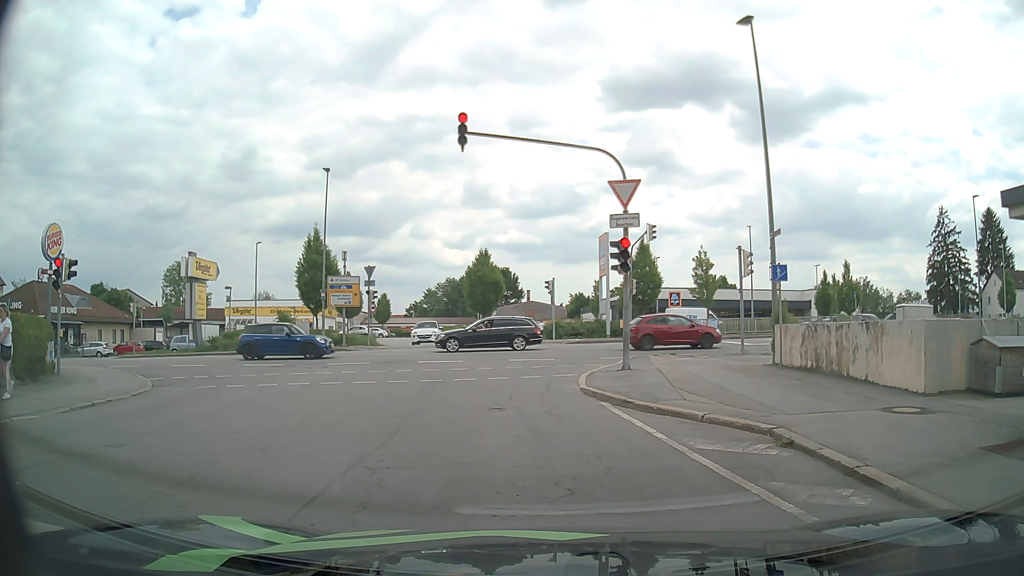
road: residential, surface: asphalt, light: Day
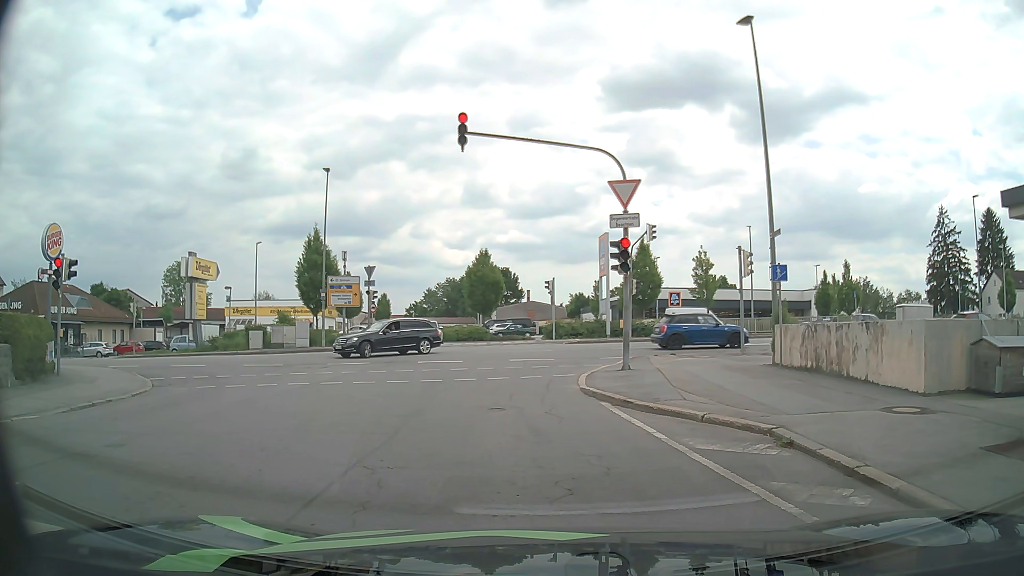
(0.0, 0.0) m; 0°
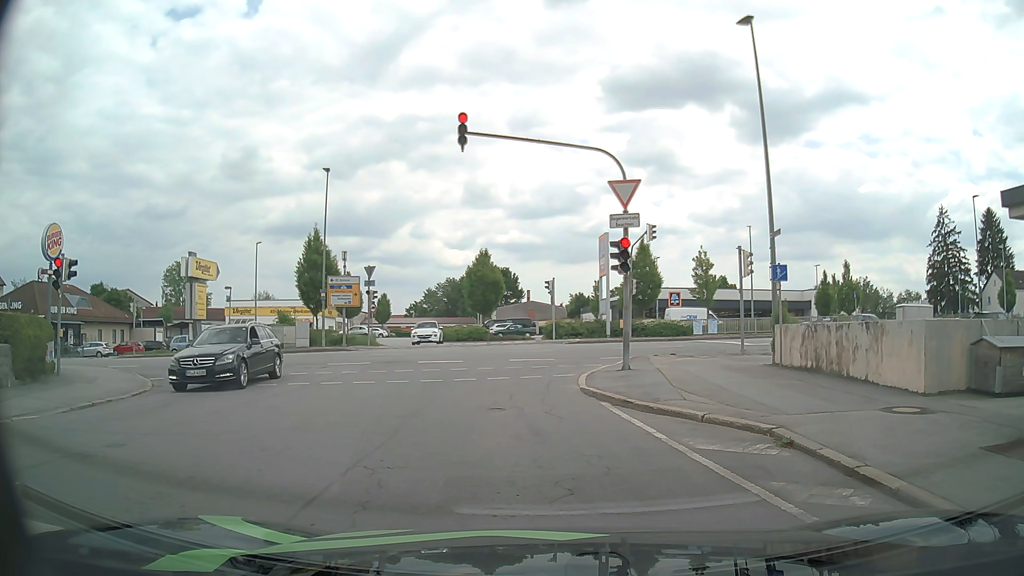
(0.0, 0.0) m; 0°
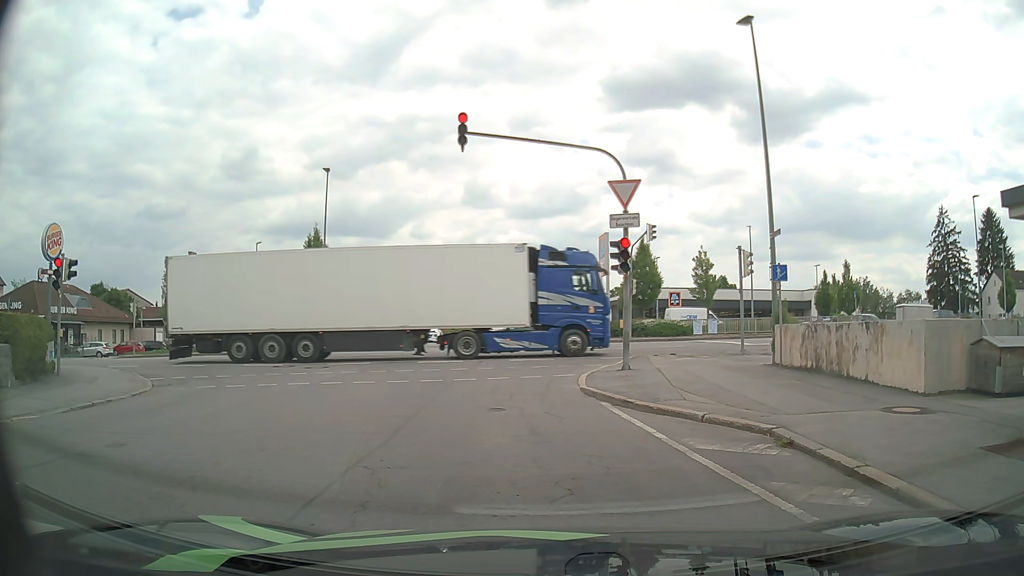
(0.0, 0.0) m; 0°
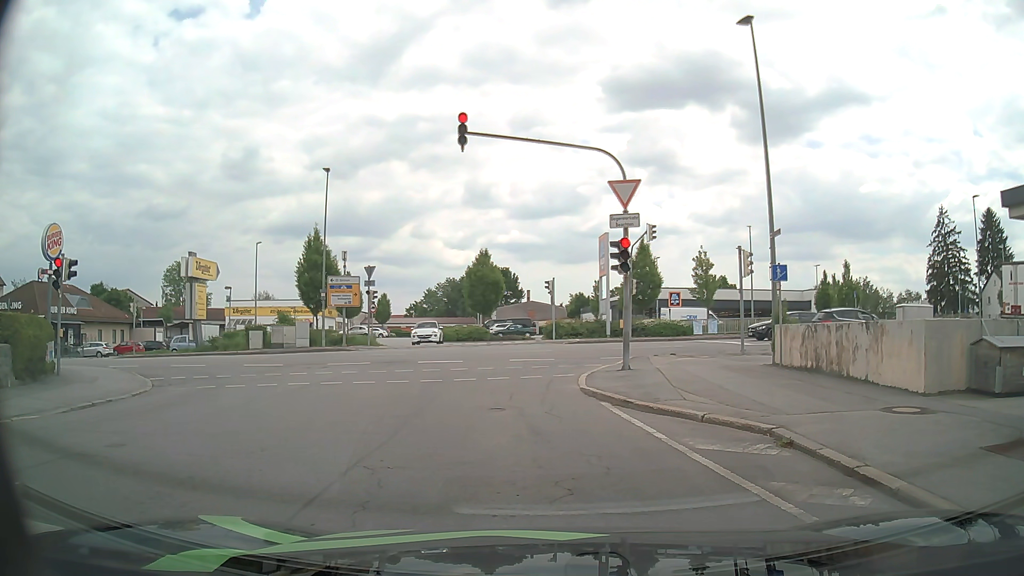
(0.0, 0.0) m; 0°
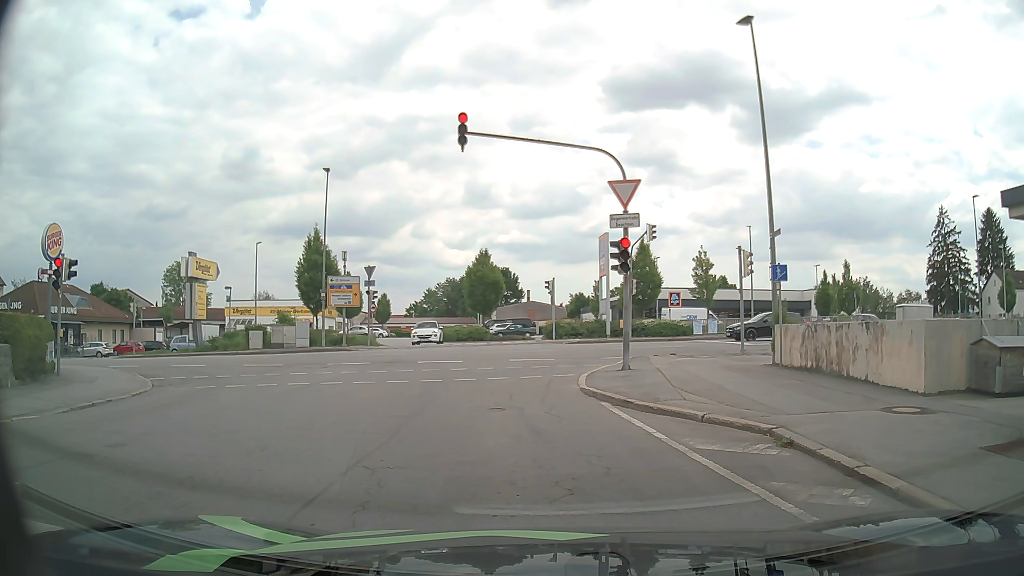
(0.0, 0.0) m; 0°
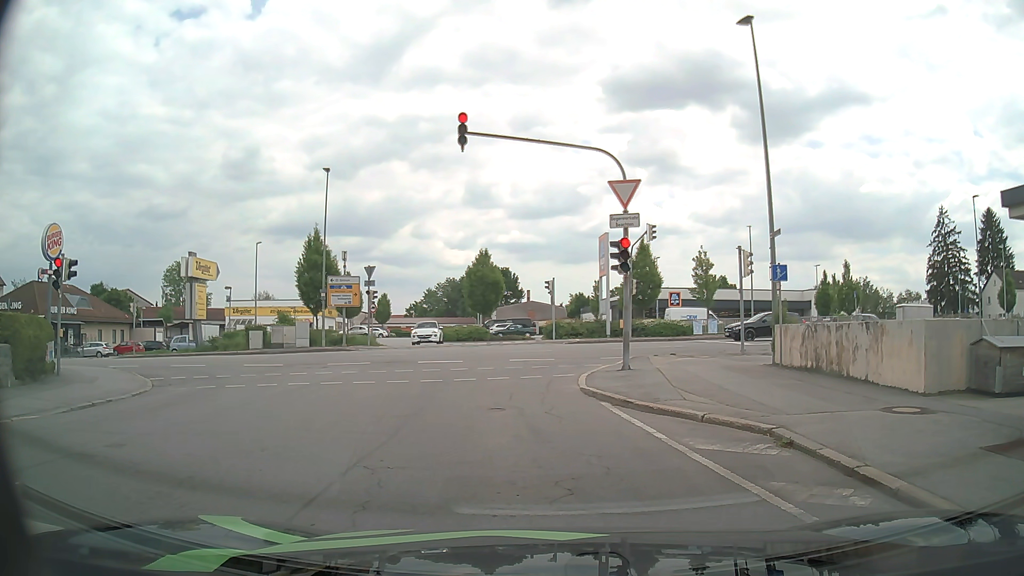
(0.0, 0.0) m; 0°
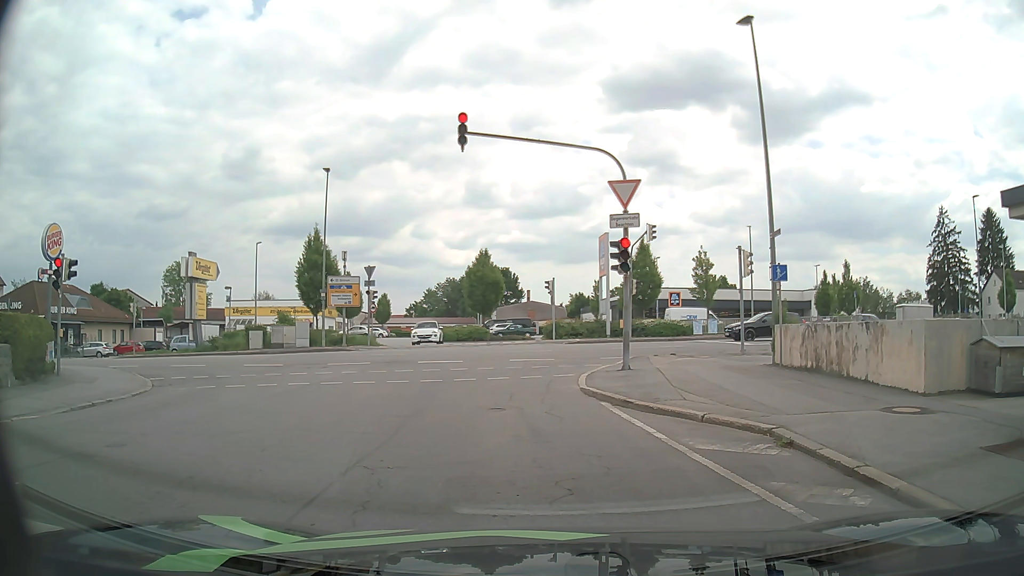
(0.0, 0.0) m; 0°
(0, +10) (0, +20) (+6, +28) (+15, +30) (+25, +31) (+35, +31) (+45, +32) (+55, +32) (+65, +32) (+75, +32) m
